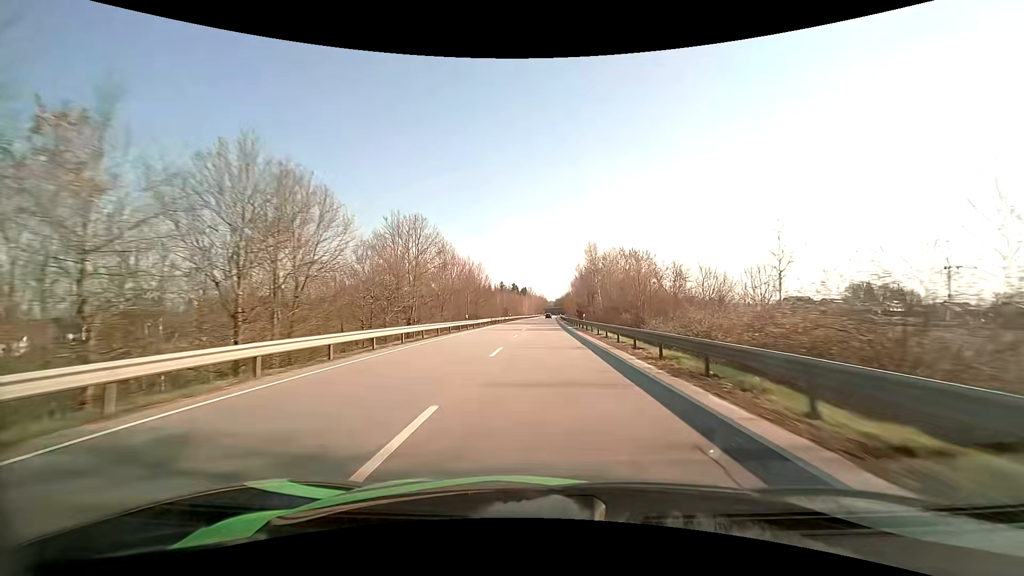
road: primary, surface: asphalt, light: Day
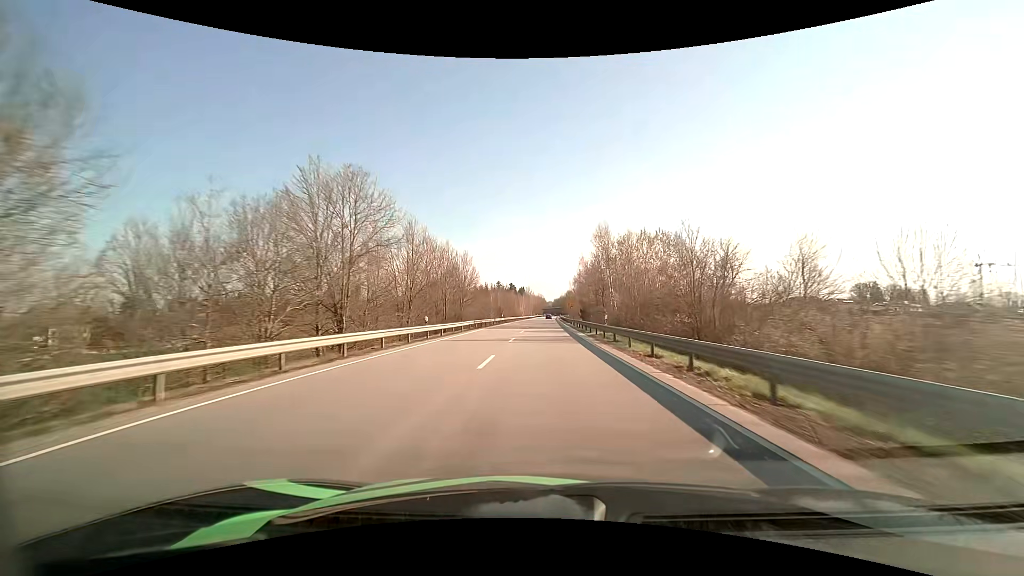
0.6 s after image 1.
(+0.1, +15.1) m; 0°
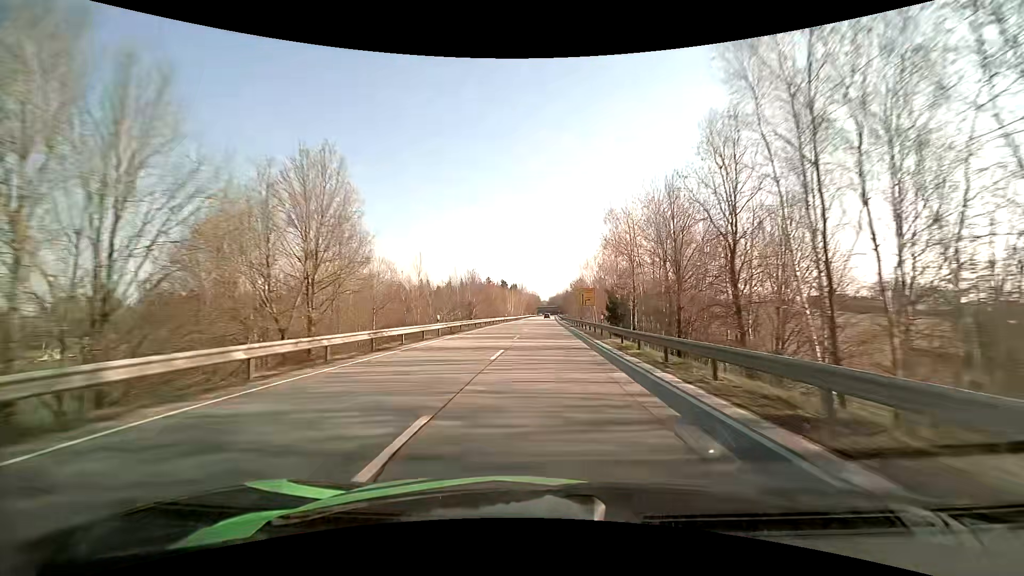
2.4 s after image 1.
(+0.3, +45.7) m; +1°
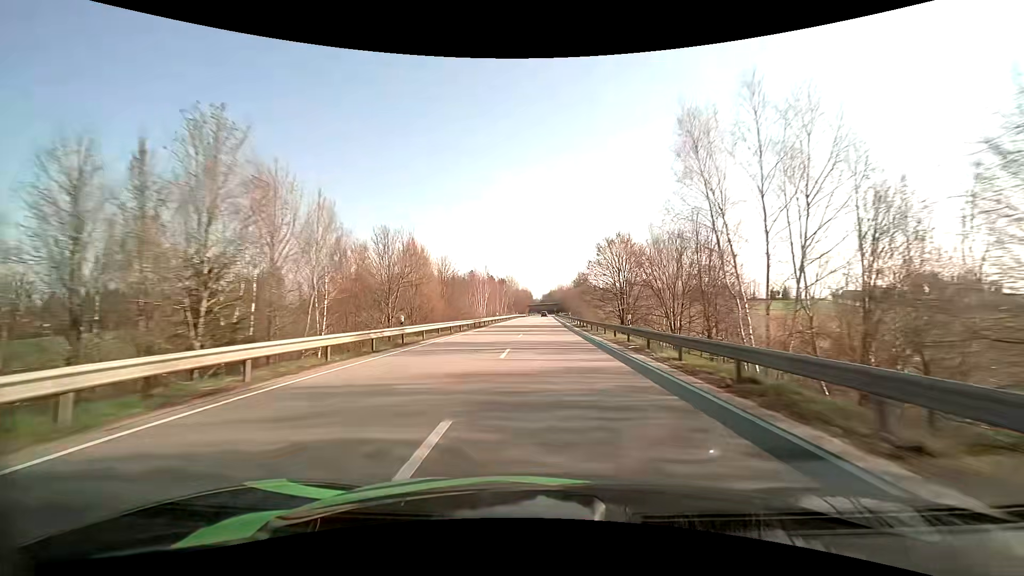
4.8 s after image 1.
(+0.4, +60.9) m; +1°
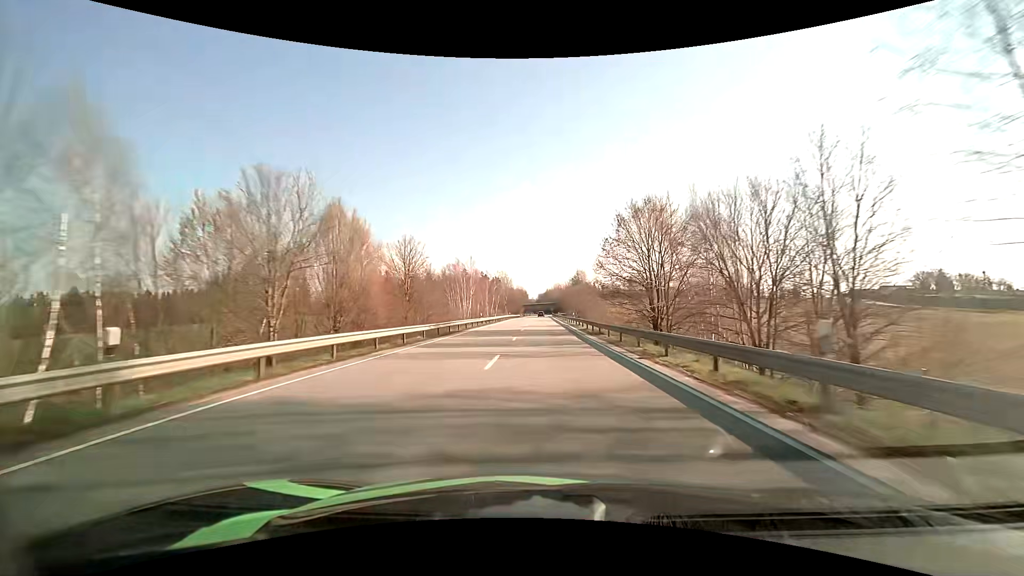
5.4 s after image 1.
(0.0, +15.2) m; 0°
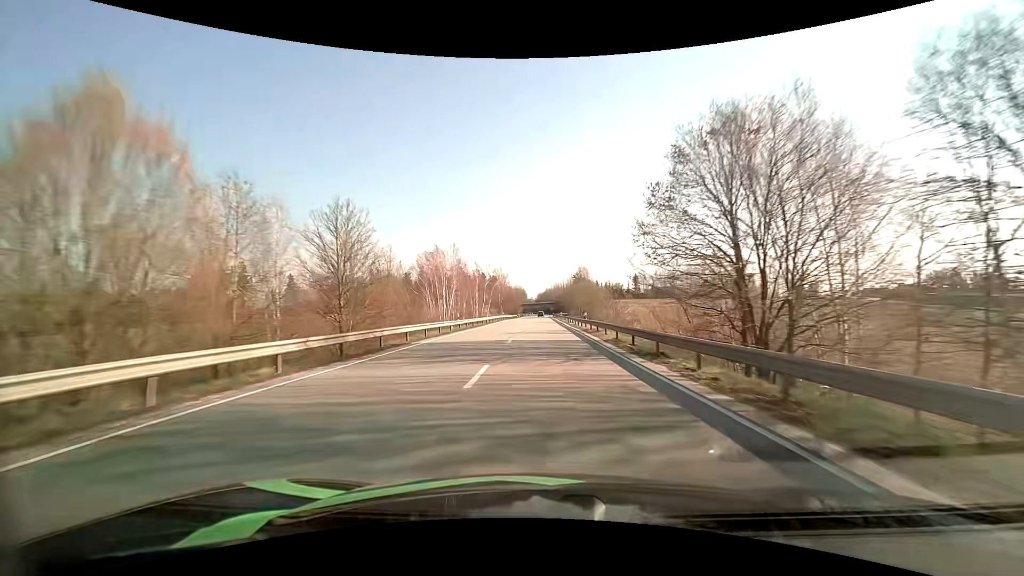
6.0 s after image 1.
(0.0, +15.3) m; 0°
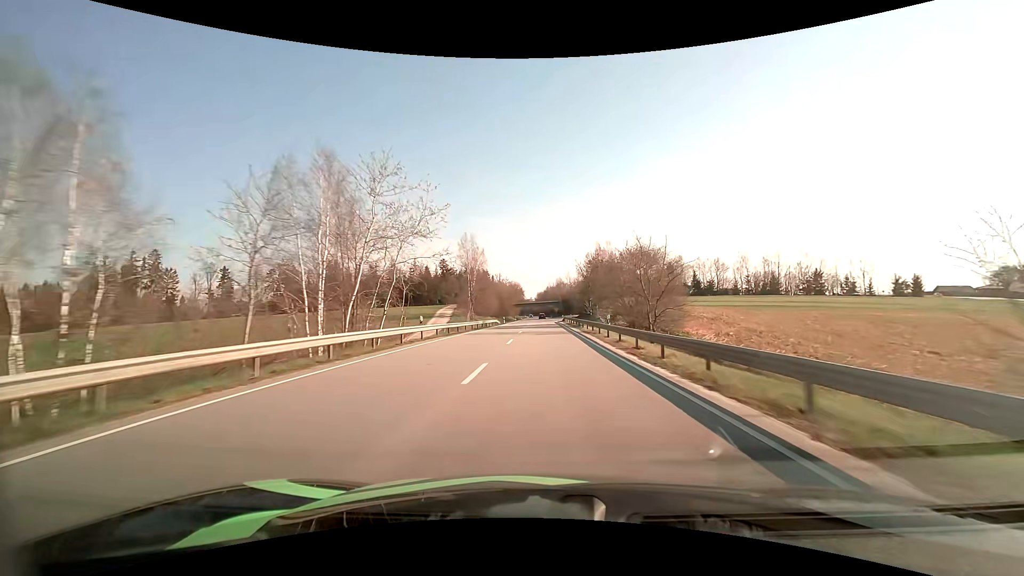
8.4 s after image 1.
(+0.4, +61.2) m; 0°
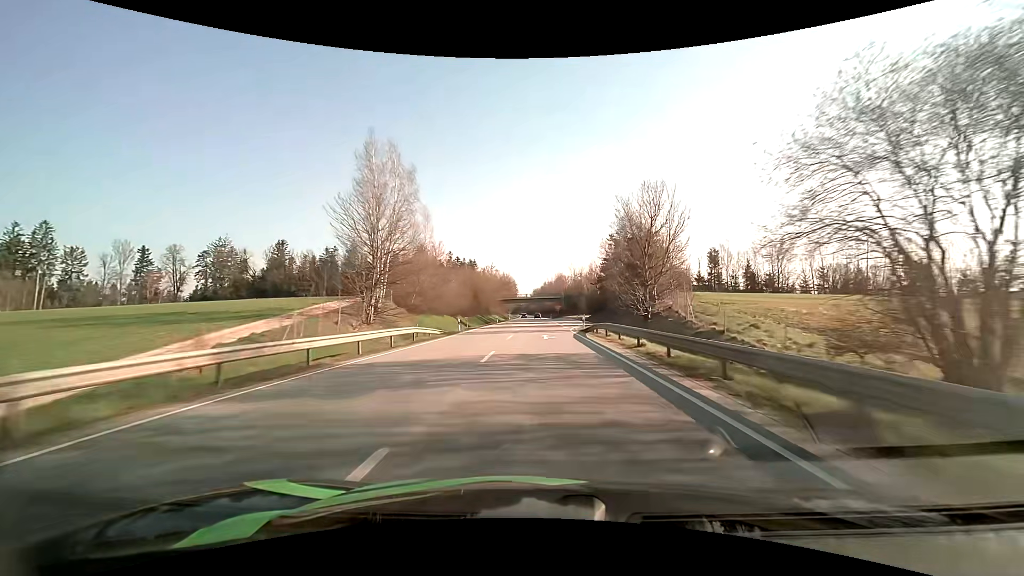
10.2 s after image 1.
(+0.1, +45.3) m; 0°
(0, +10) (0, +20) (0, +30) (0, +40) (0, +50) (0, +60) (0, +70) (0, +80) (0, +90) (0, +100) m
